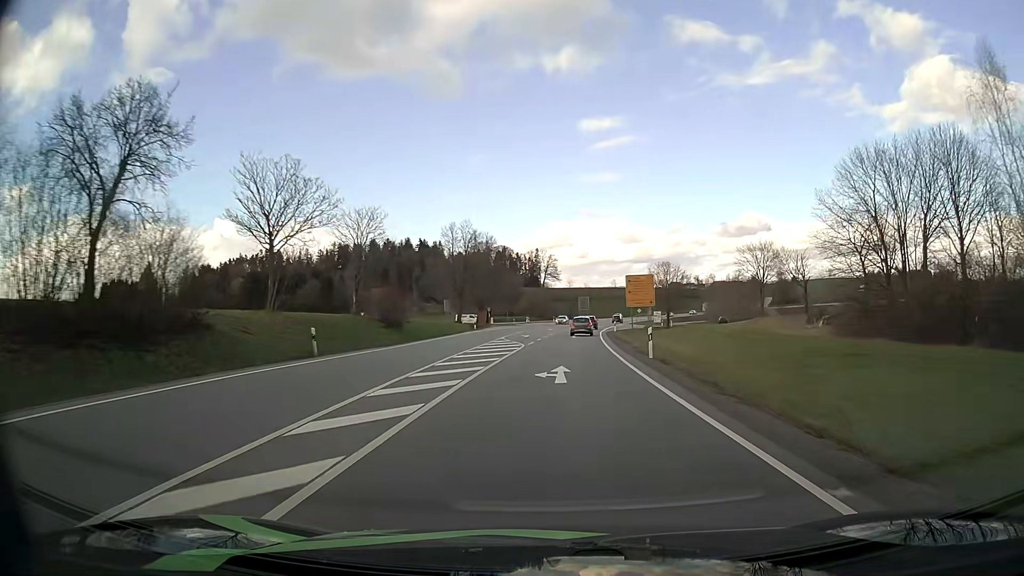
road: primary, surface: asphalt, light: Day
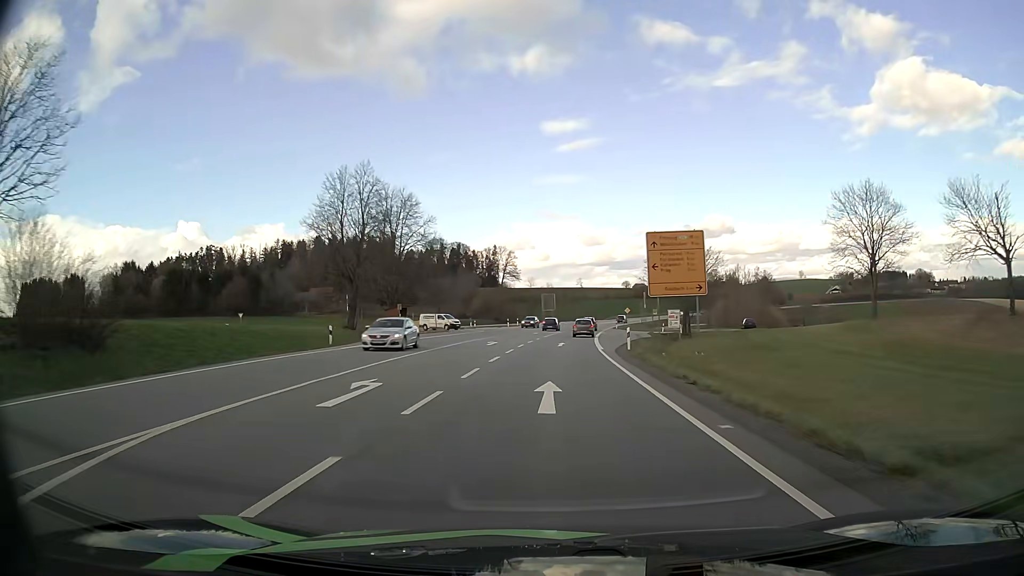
(+1.2, +37.5) m; +3°
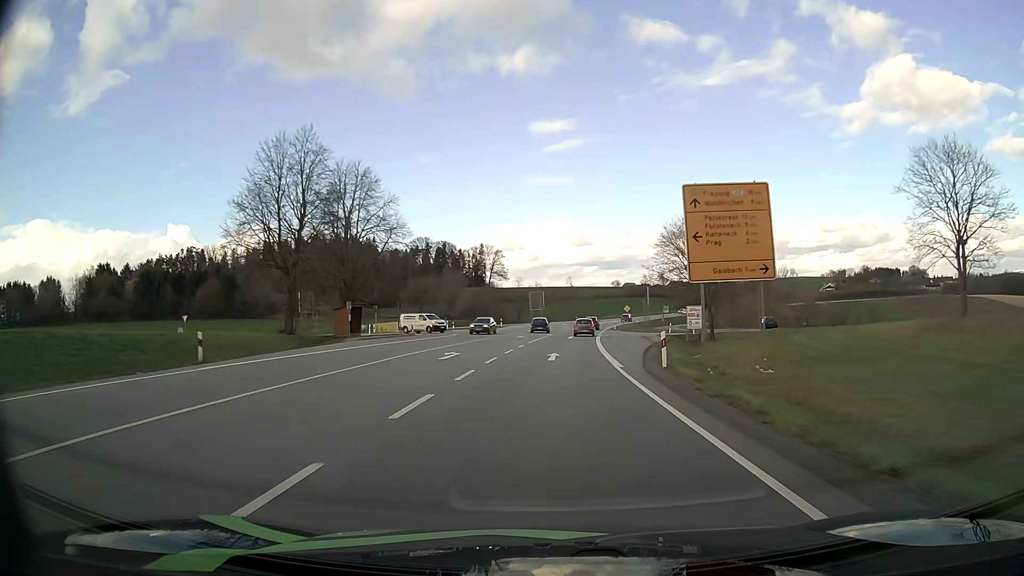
(+0.1, +12.4) m; +1°
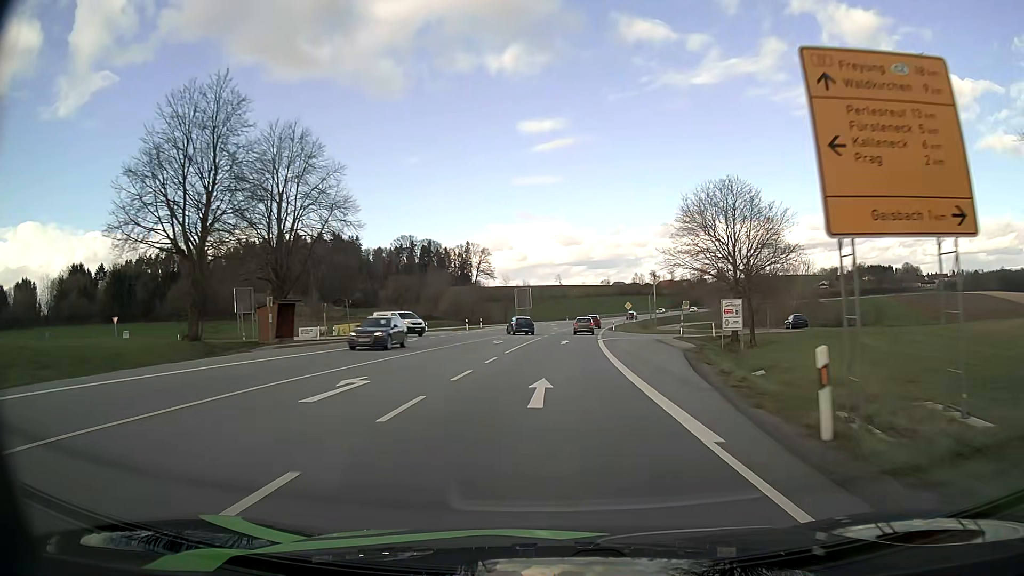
(+0.1, +12.4) m; +1°
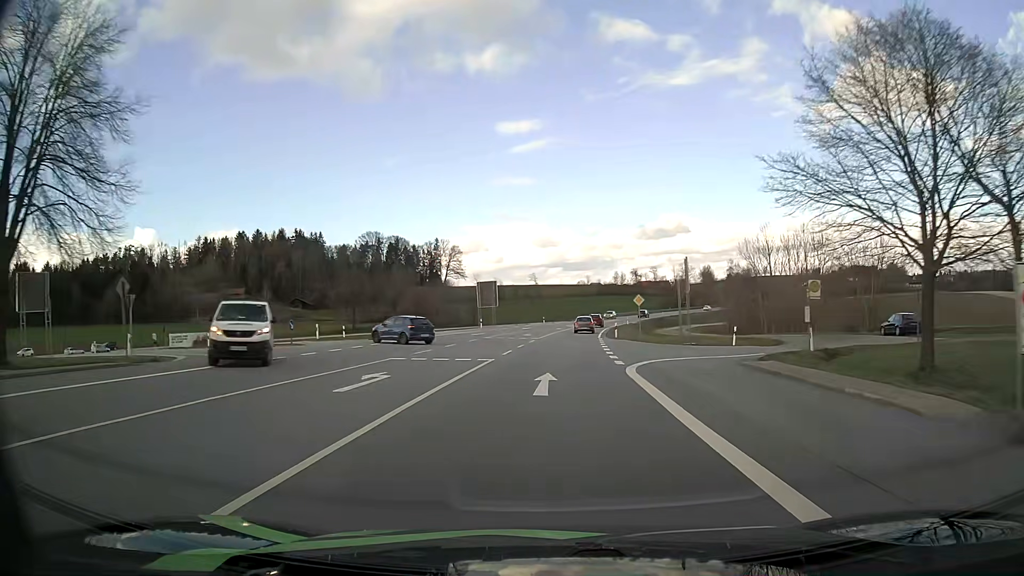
(+0.4, +24.7) m; +2°
